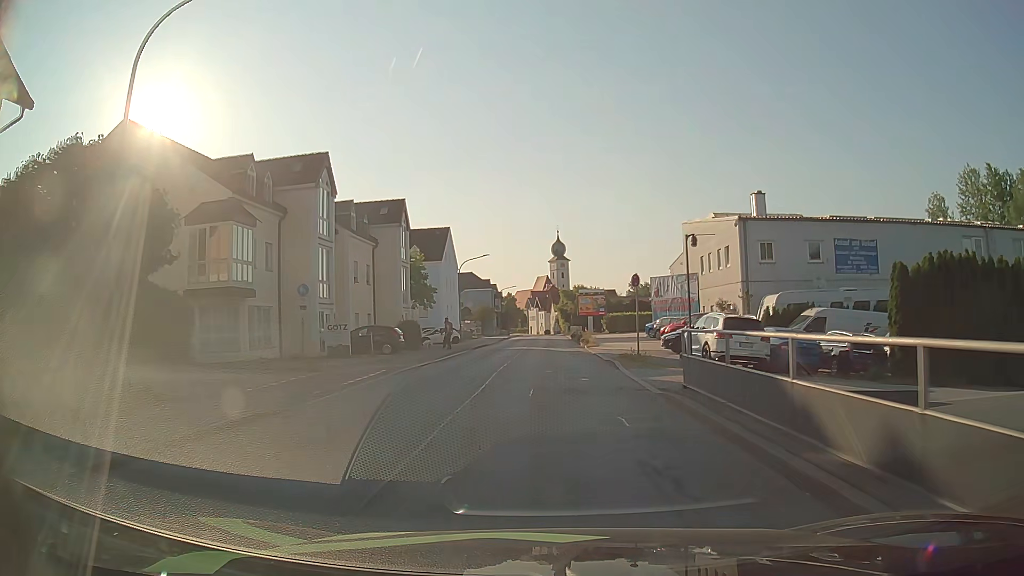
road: unclassified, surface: asphalt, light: Day
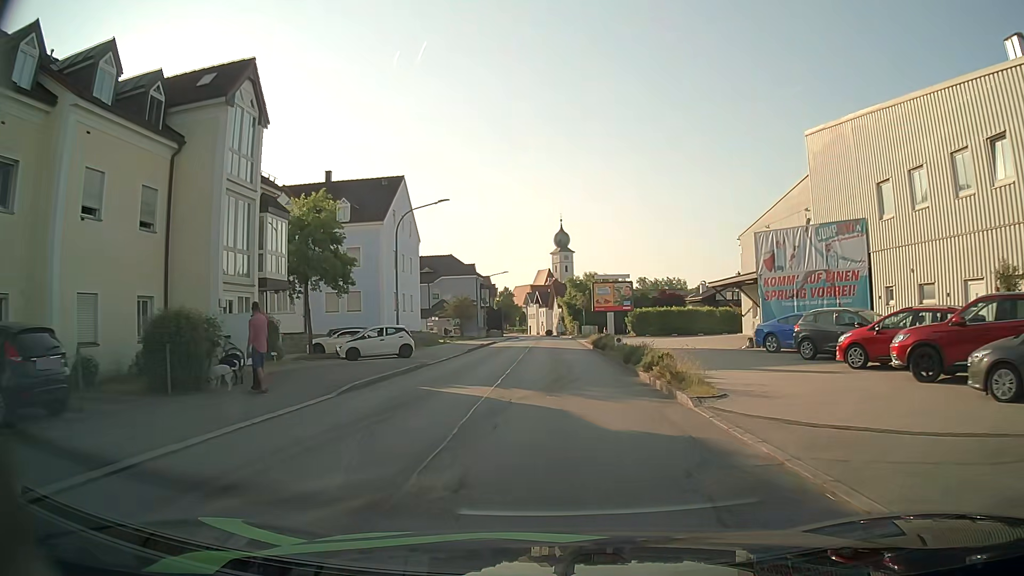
(-0.2, +25.9) m; 0°
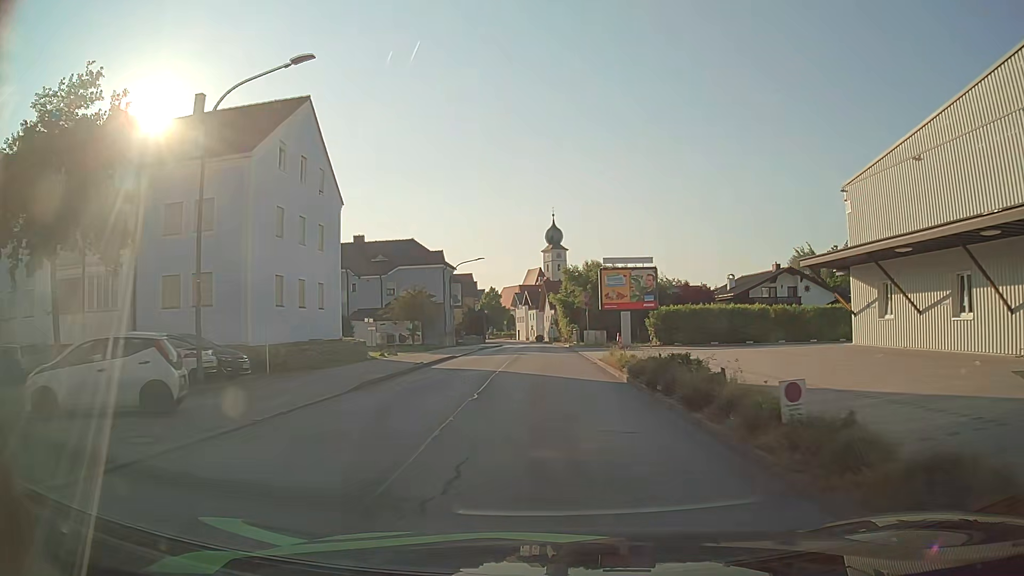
(+0.2, +19.3) m; +1°
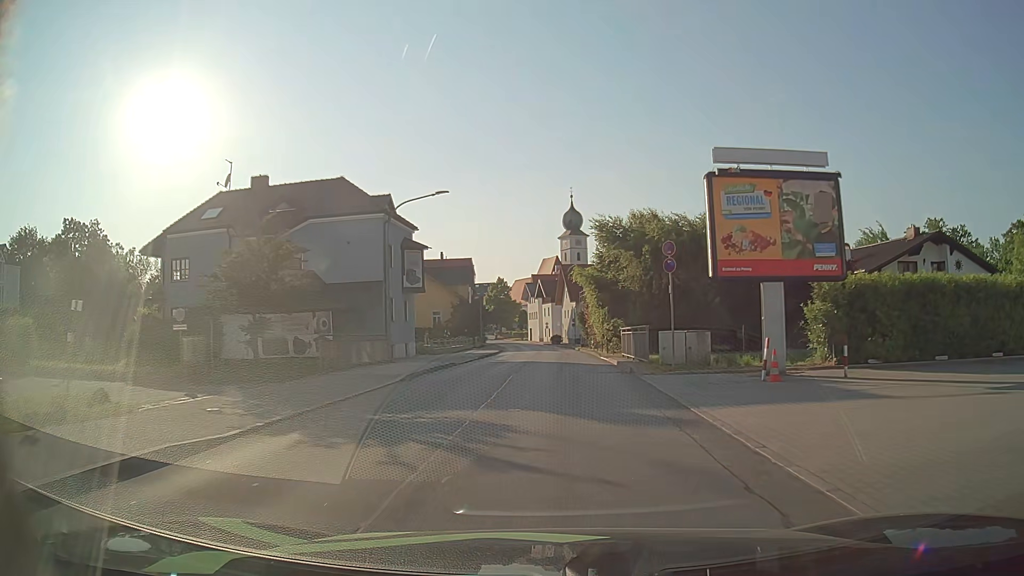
(-0.3, +27.6) m; -1°
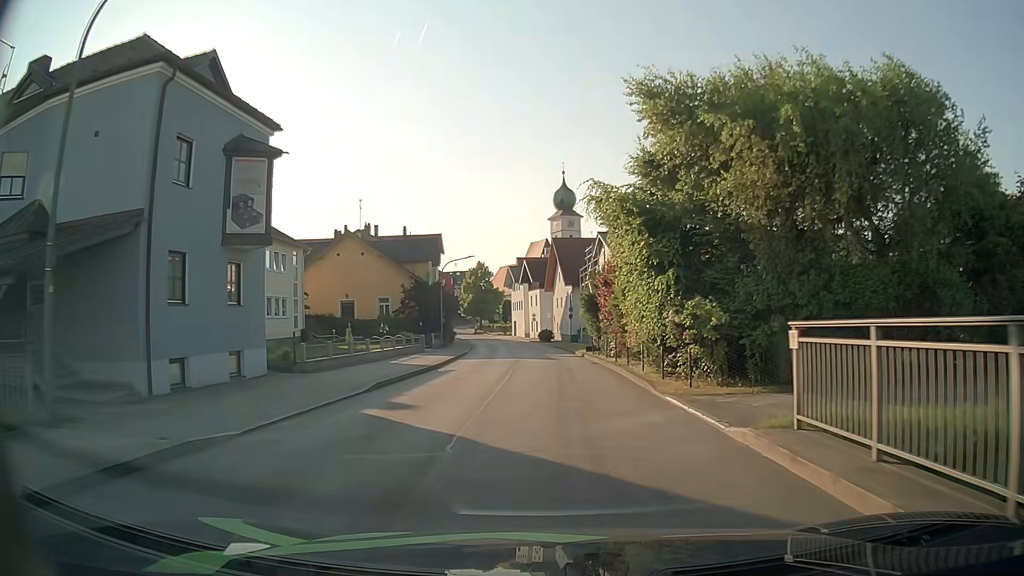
(+0.1, +21.1) m; +1°
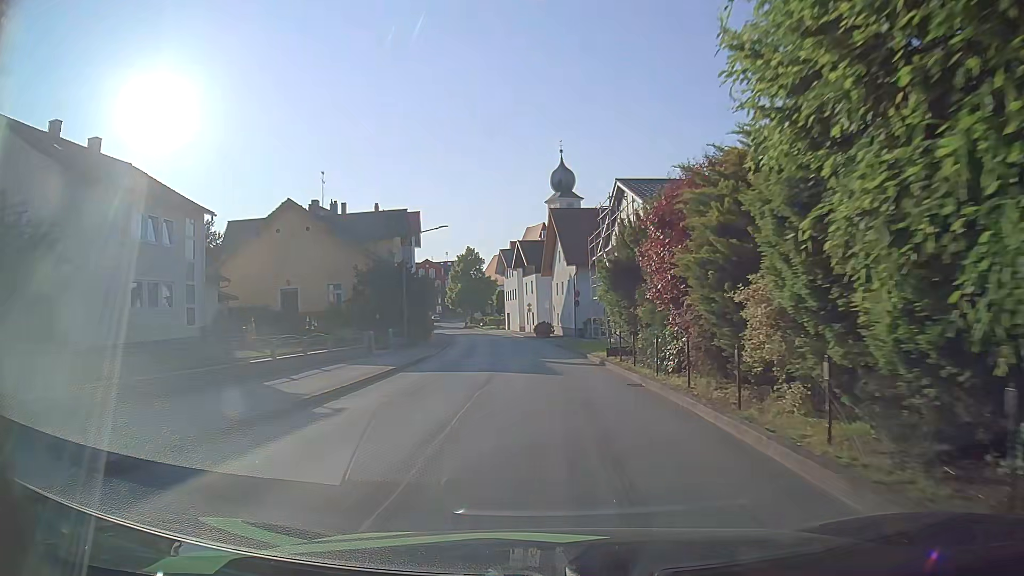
(0.0, +13.4) m; -1°
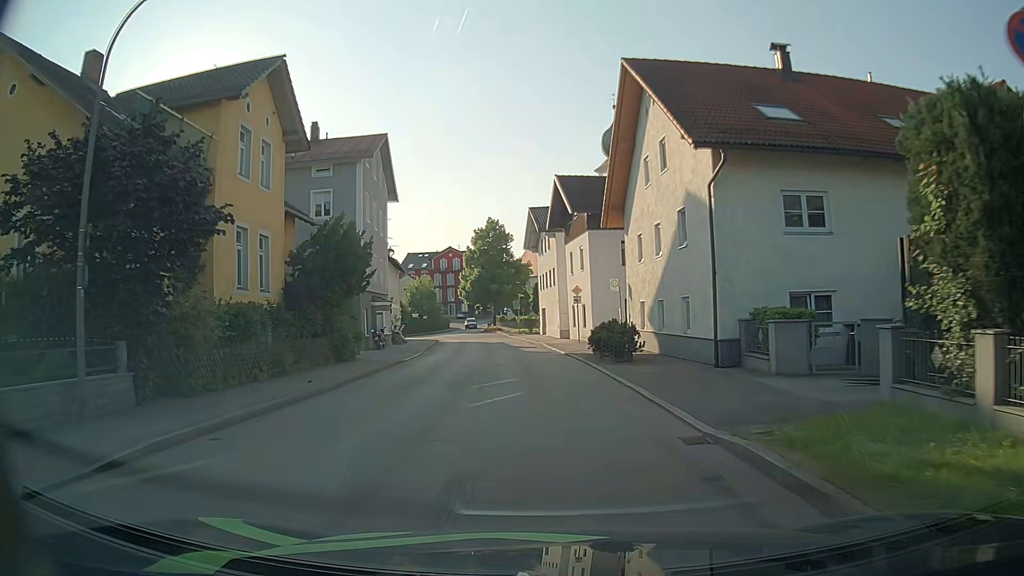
(-0.7, +32.6) m; -3°
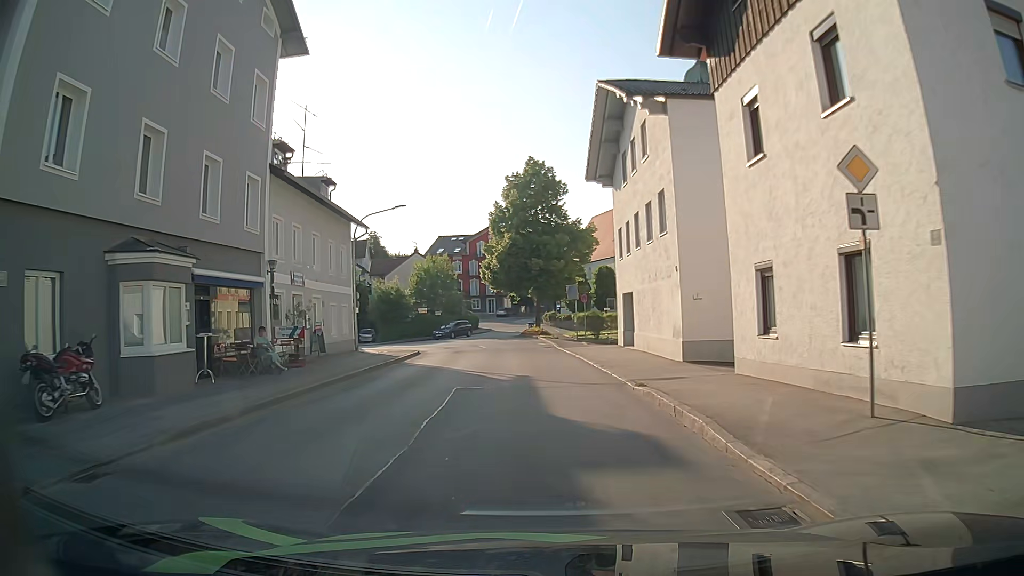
(-1.6, +29.4) m; -4°
(0, +10) (-1, +20) (-2, +30) (-4, +40) (-10, +47) (-19, +51) (-29, +52) (-39, +52) (-49, +52) (-59, +52) m
